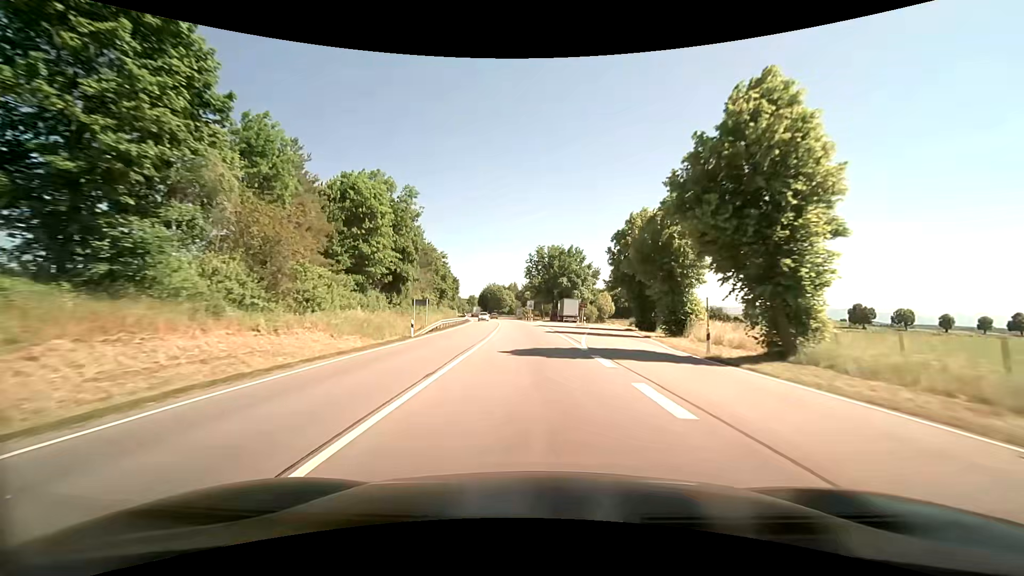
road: primary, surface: asphalt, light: Day
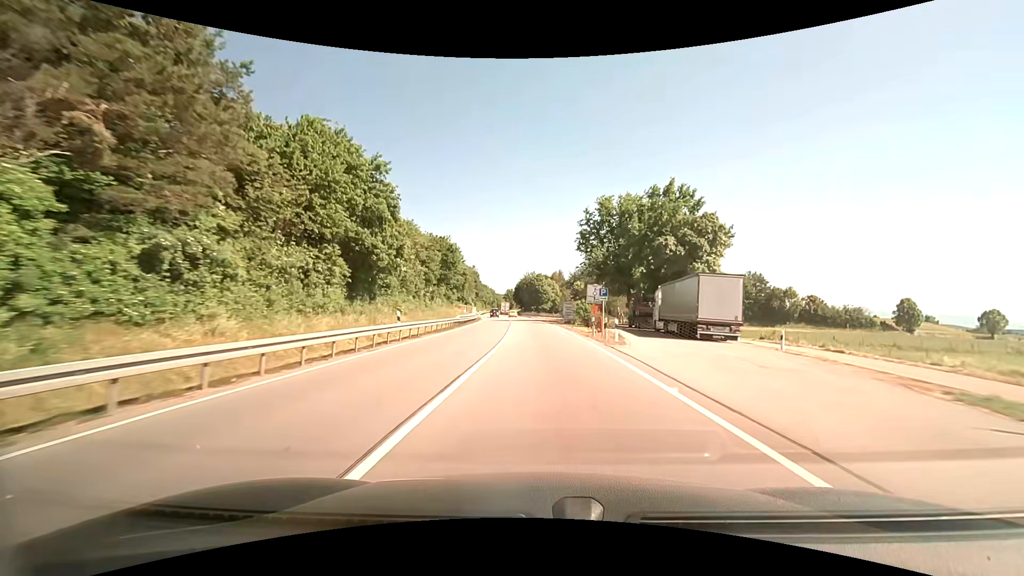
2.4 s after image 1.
(-2.2, +52.7) m; -5°
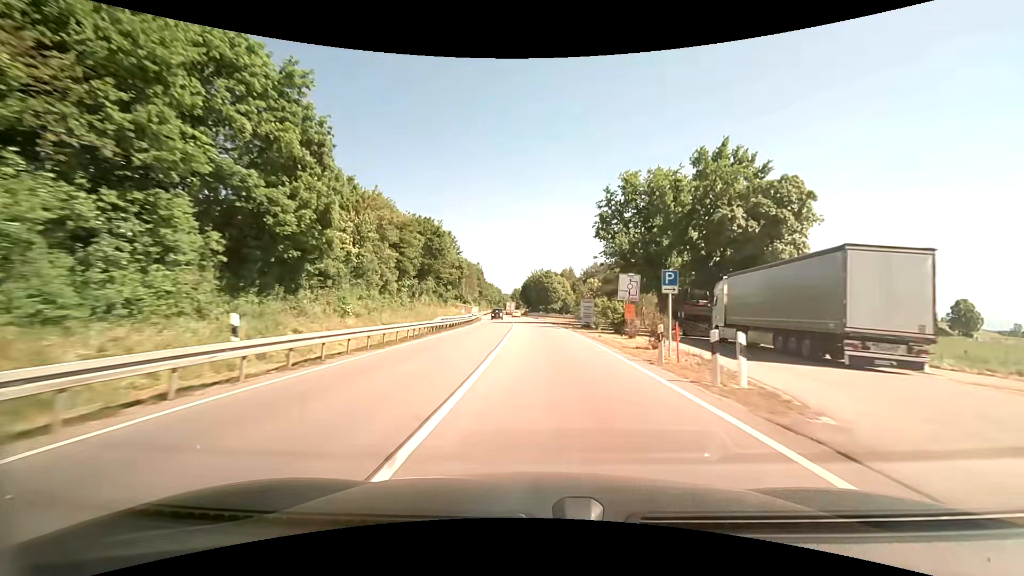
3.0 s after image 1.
(-0.1, +13.2) m; -1°
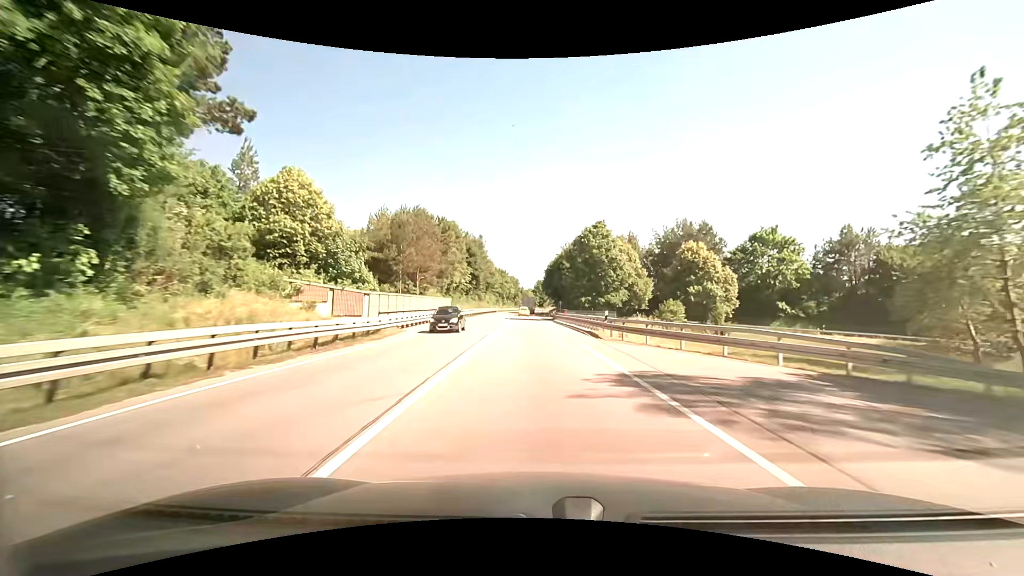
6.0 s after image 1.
(-1.4, +65.3) m; -1°
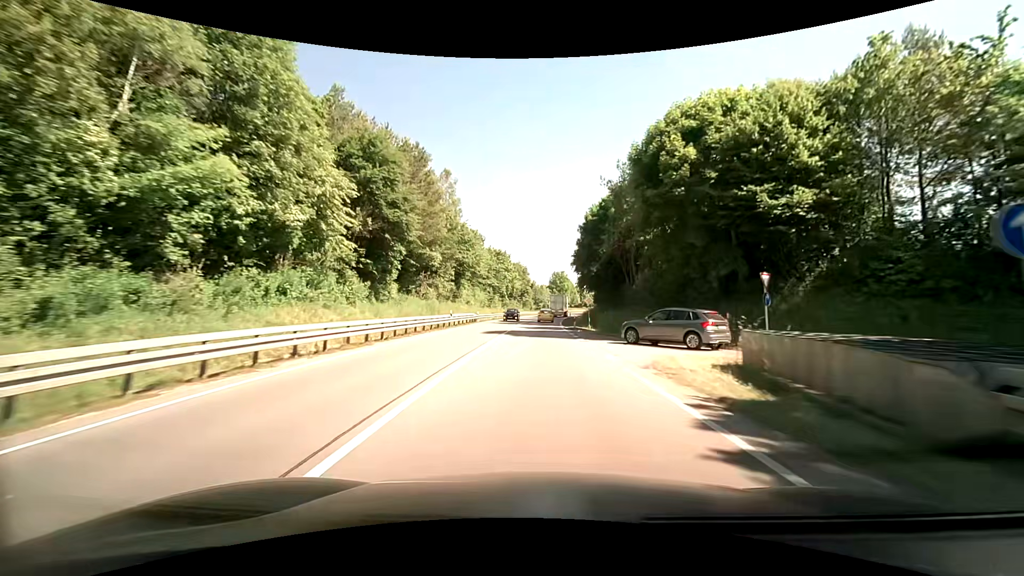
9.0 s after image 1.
(-2.9, +62.8) m; -3°
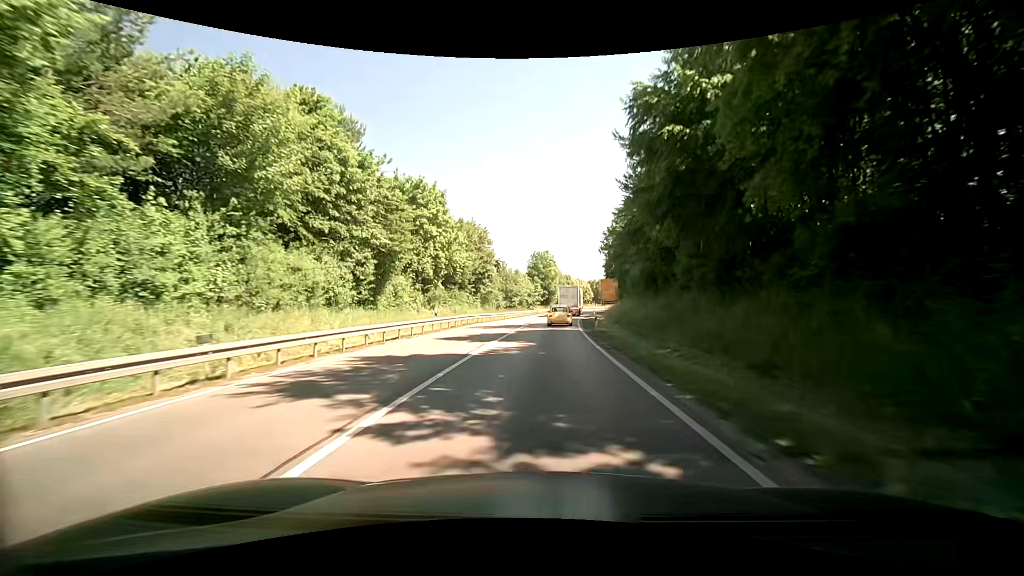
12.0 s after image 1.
(+0.2, +55.5) m; -1°
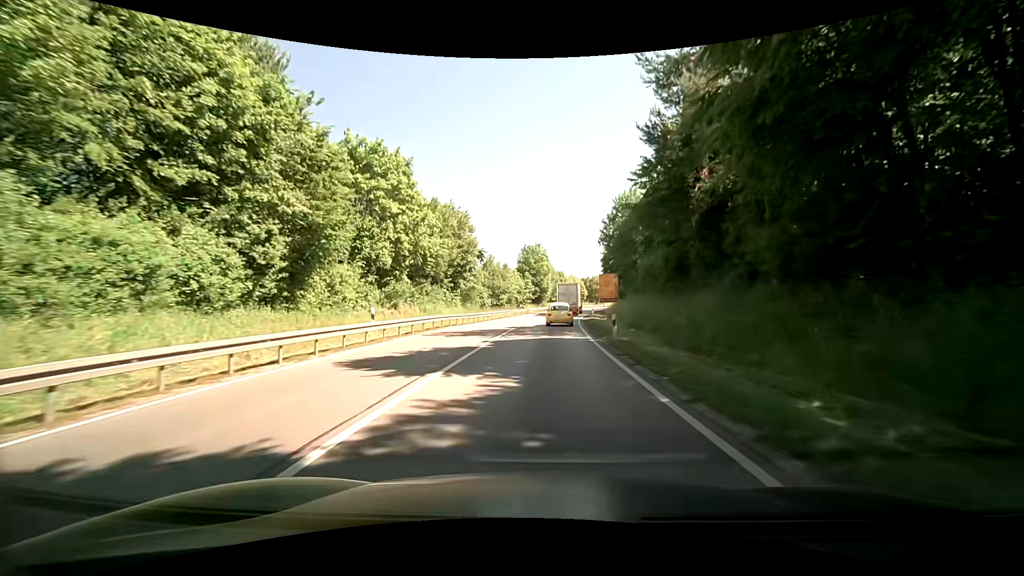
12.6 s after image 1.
(+0.2, +9.8) m; +2°
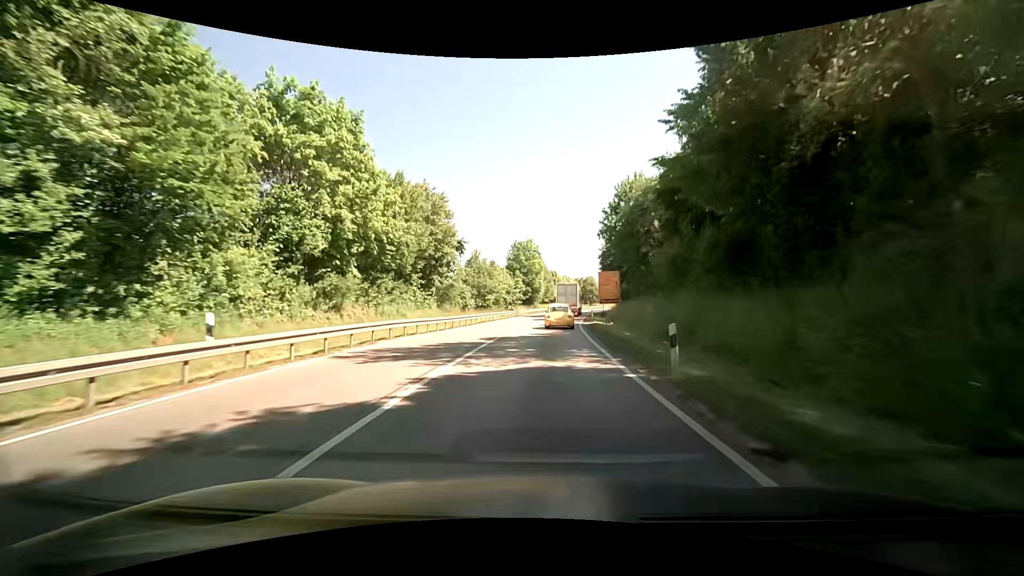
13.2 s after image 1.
(0.0, +9.2) m; 0°
(0, +10) (+1, +20) (+1, +30) (+2, +40) (+4, +50) (+5, +60) (+7, +70) (+8, +79) (+10, +89) (+12, +99) m
